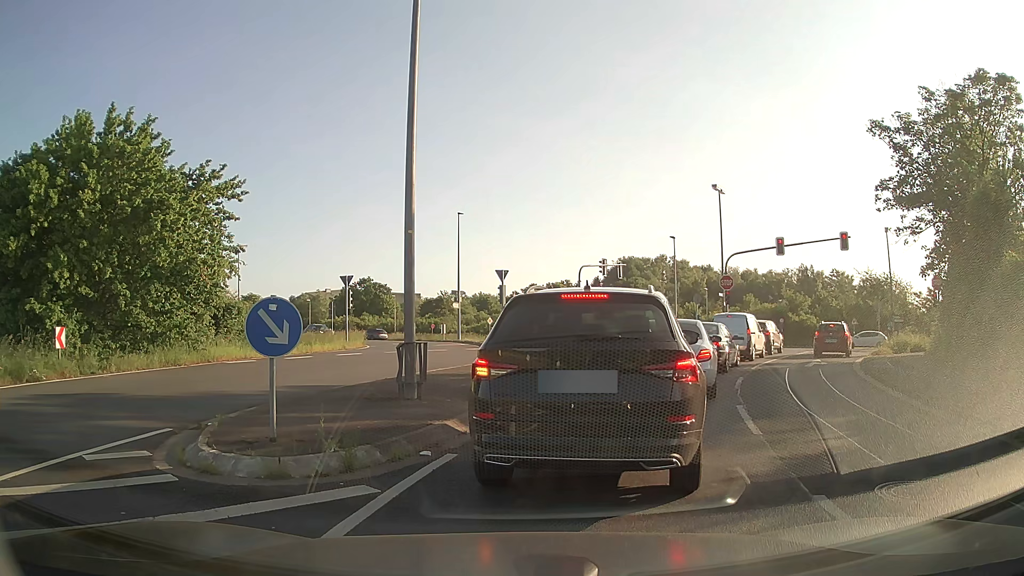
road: unclassified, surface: asphalt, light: Day
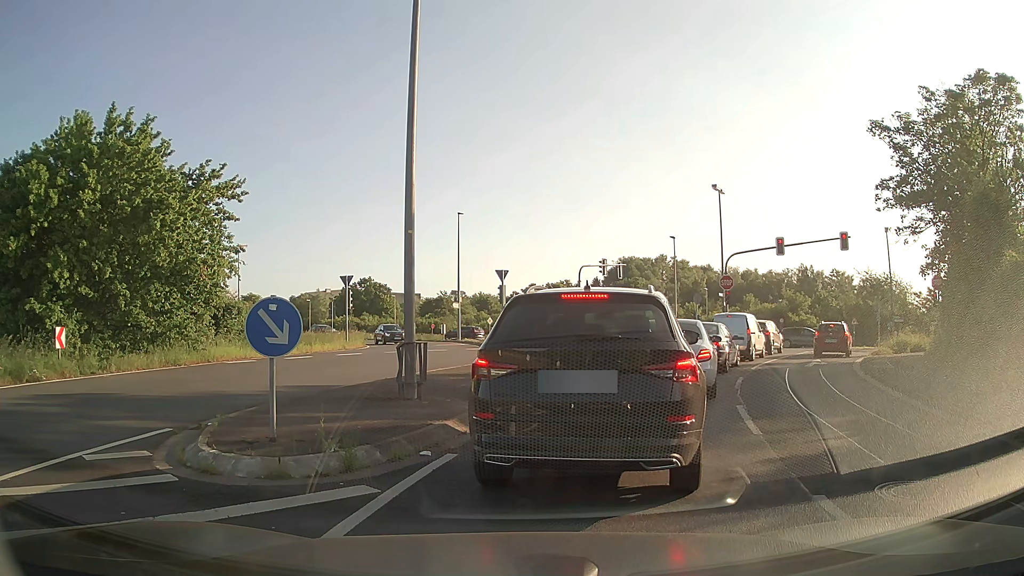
(0.0, 0.0) m; 0°
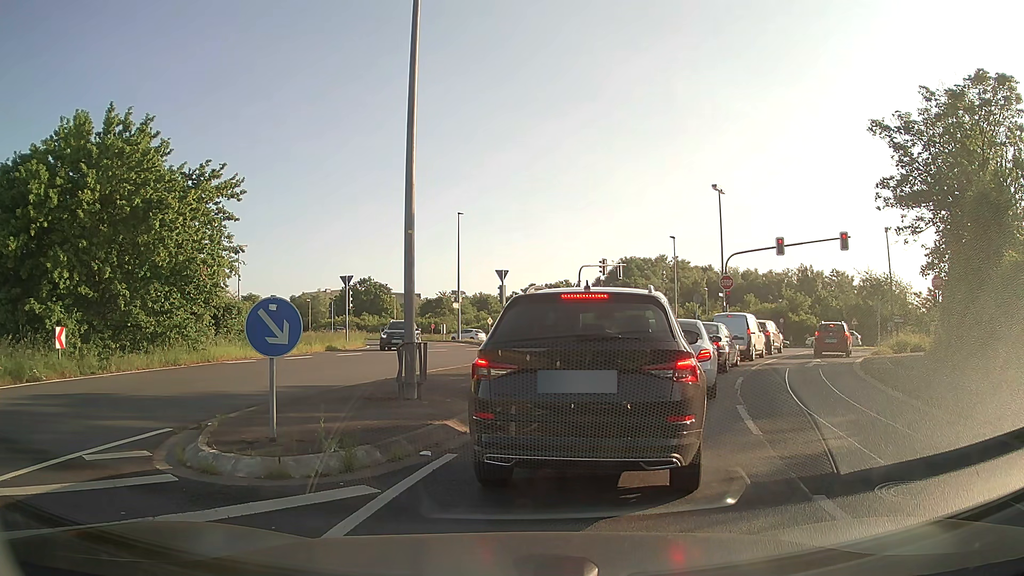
(0.0, 0.0) m; 0°
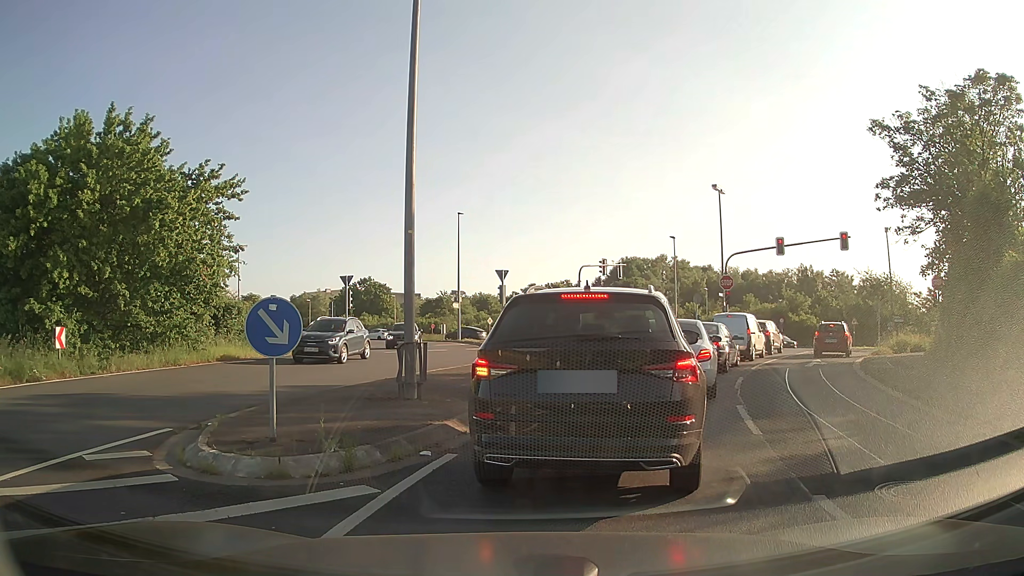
(0.0, 0.0) m; 0°
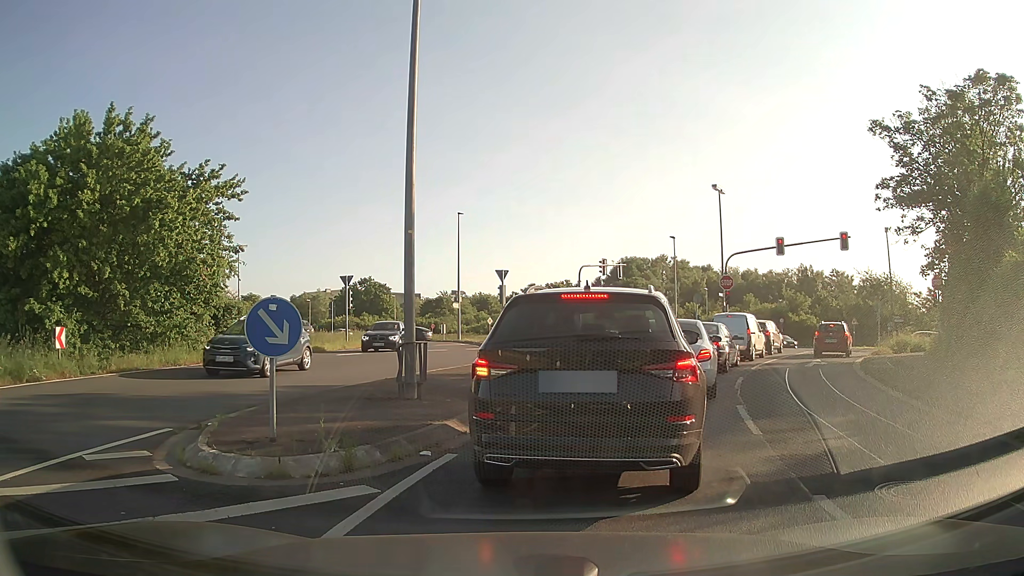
(0.0, 0.0) m; 0°
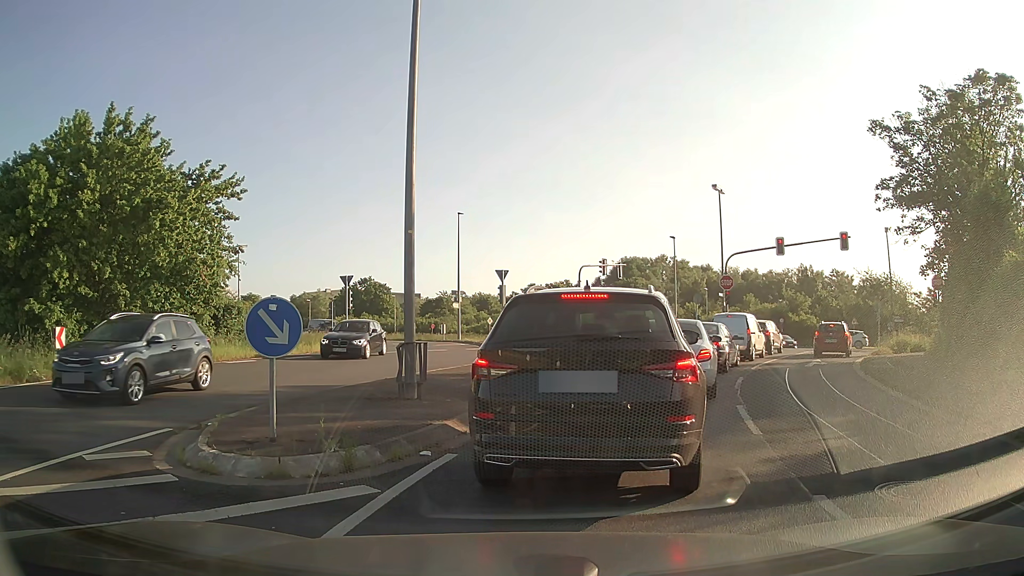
(0.0, 0.0) m; 0°
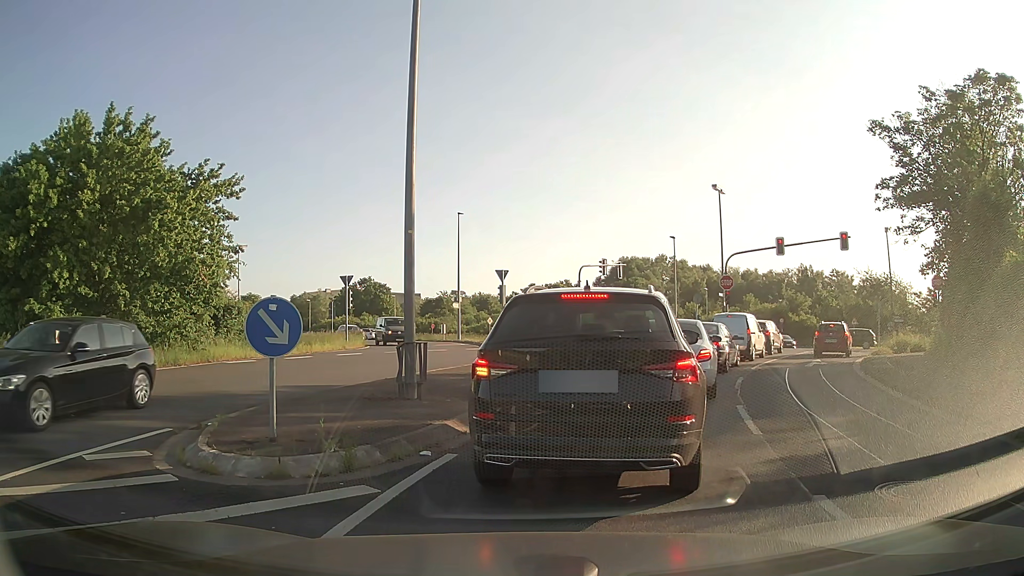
(0.0, 0.0) m; 0°
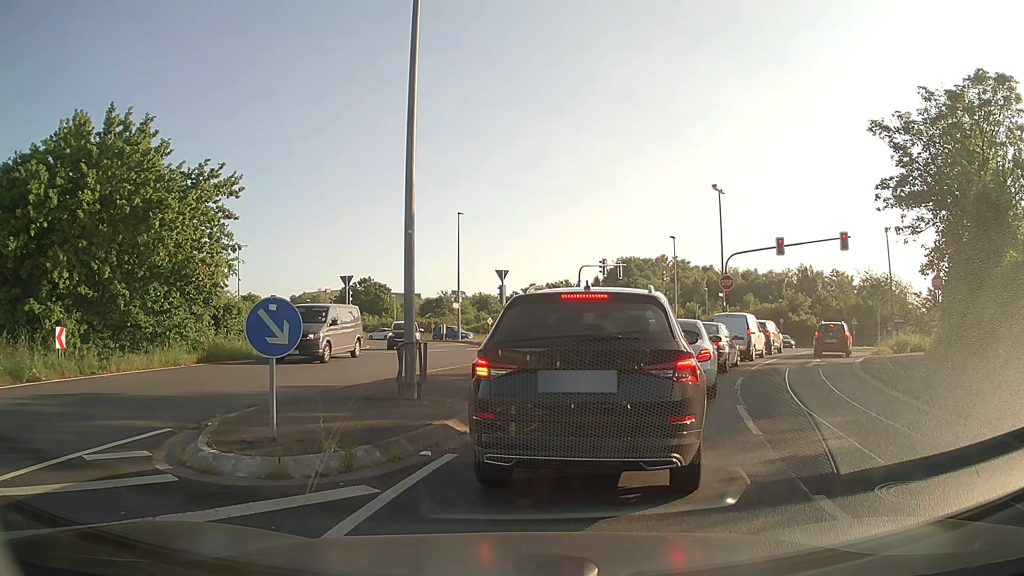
(0.0, 0.0) m; 0°
